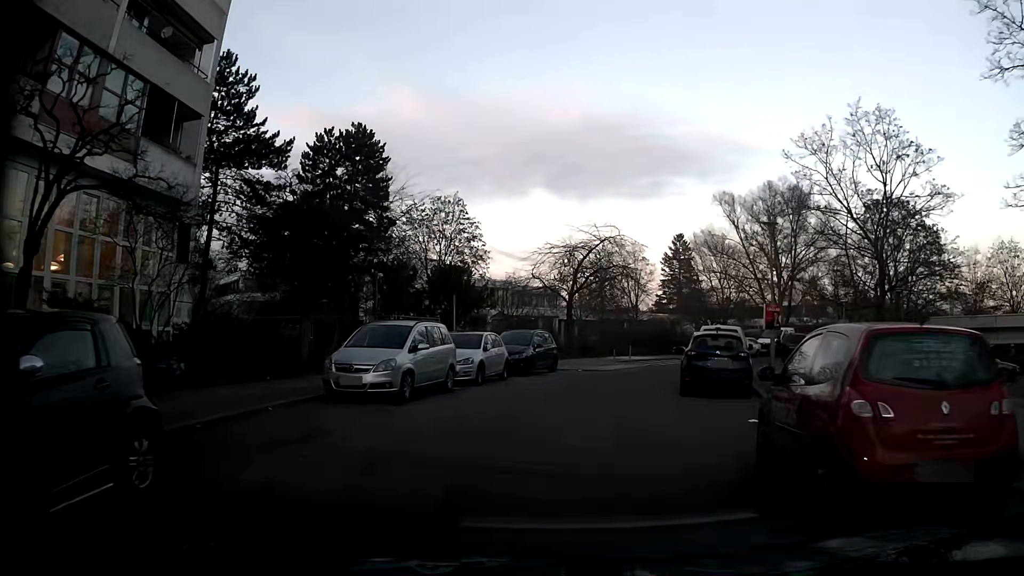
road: residential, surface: asphalt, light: Day
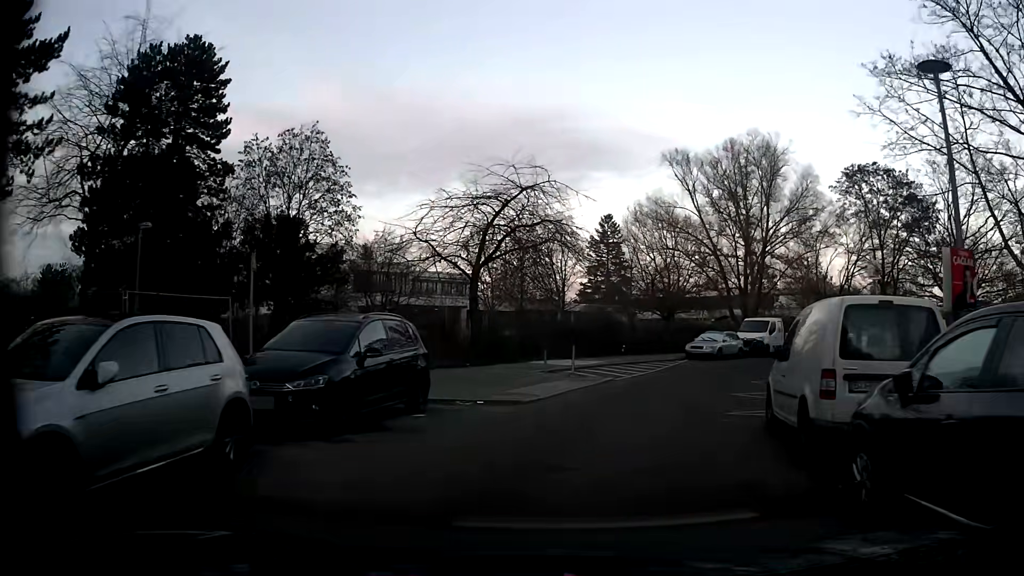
(+0.4, +14.5) m; +5°
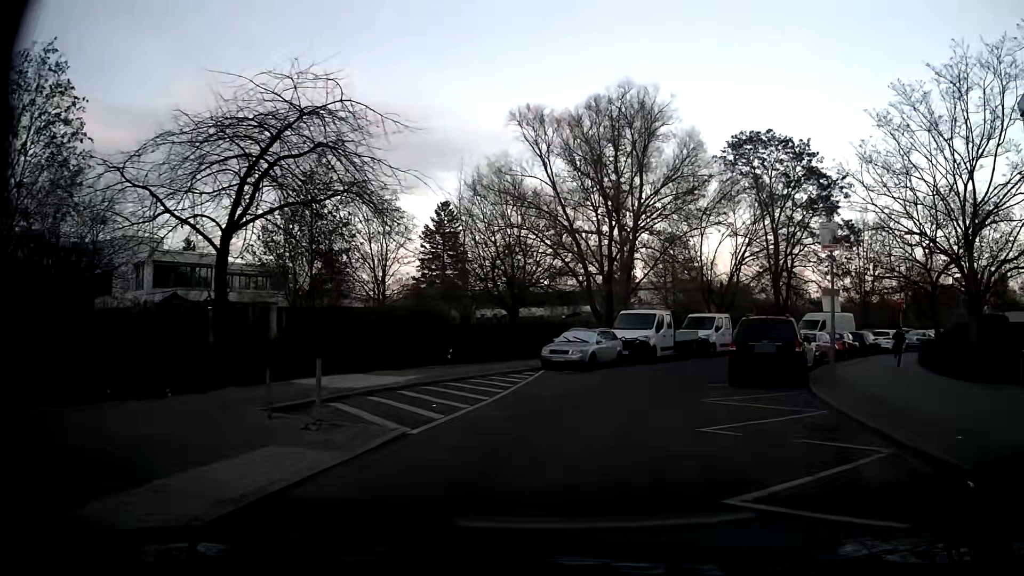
(+1.3, +10.7) m; +14°
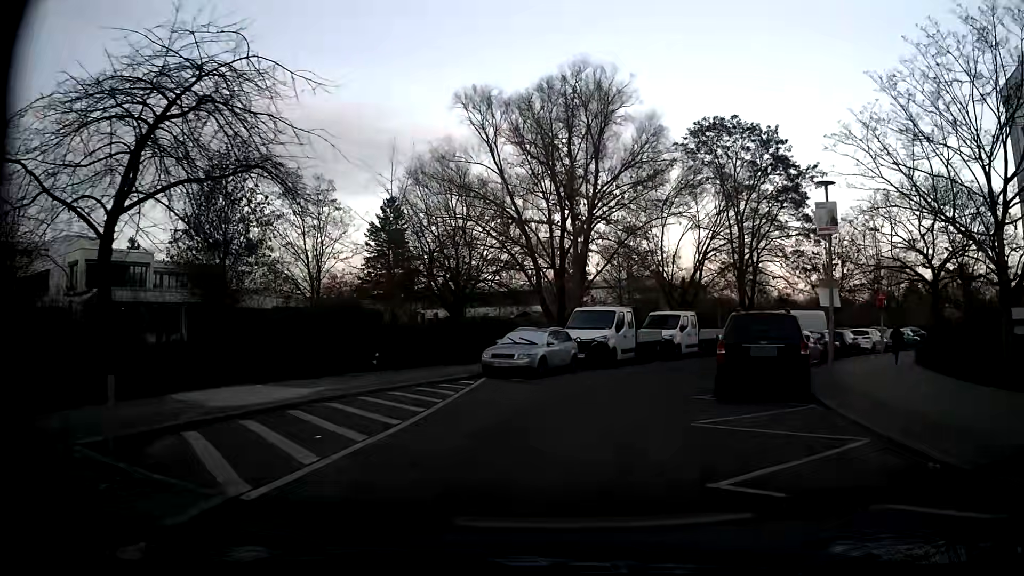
(+0.1, +3.6) m; +5°
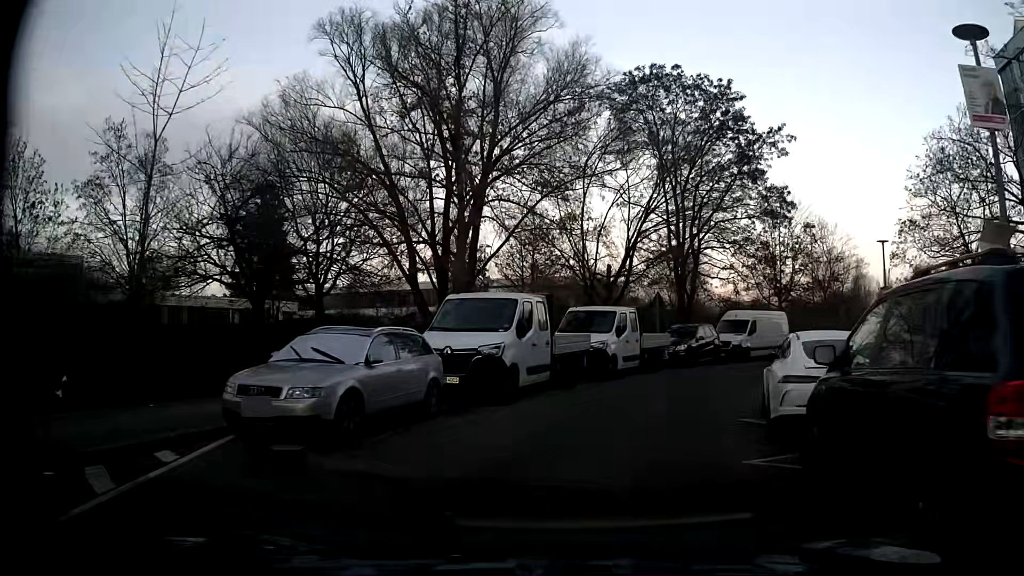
(+0.8, +10.8) m; +8°
